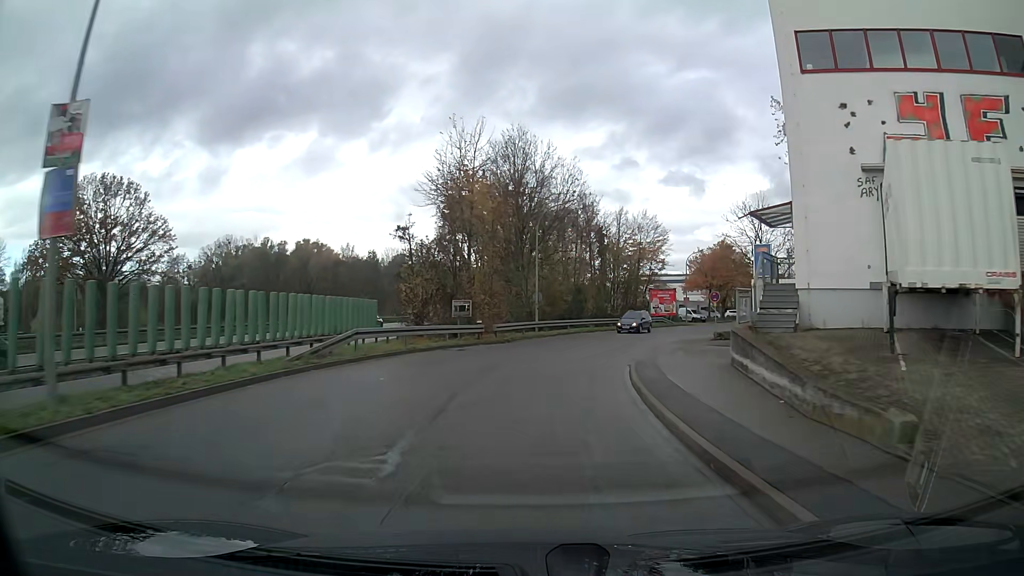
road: tertiary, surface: asphalt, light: Day
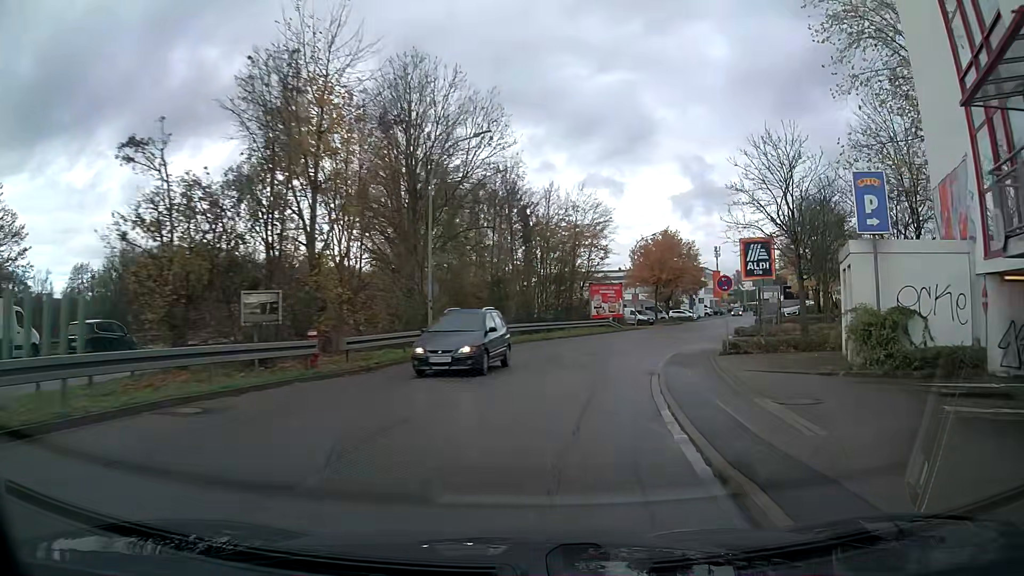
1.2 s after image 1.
(+1.0, +15.4) m; +8°
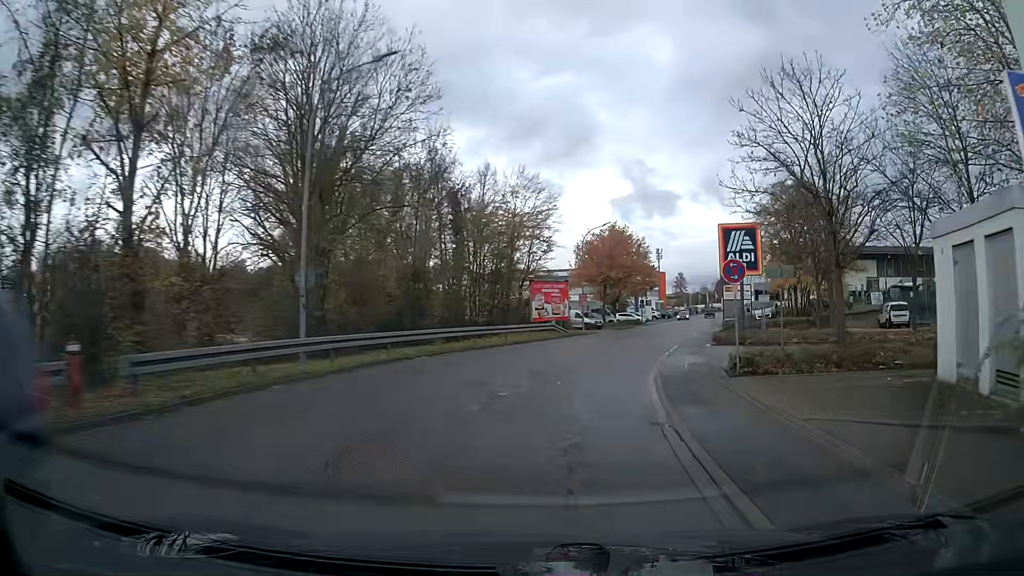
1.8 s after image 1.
(+0.3, +7.6) m; +5°
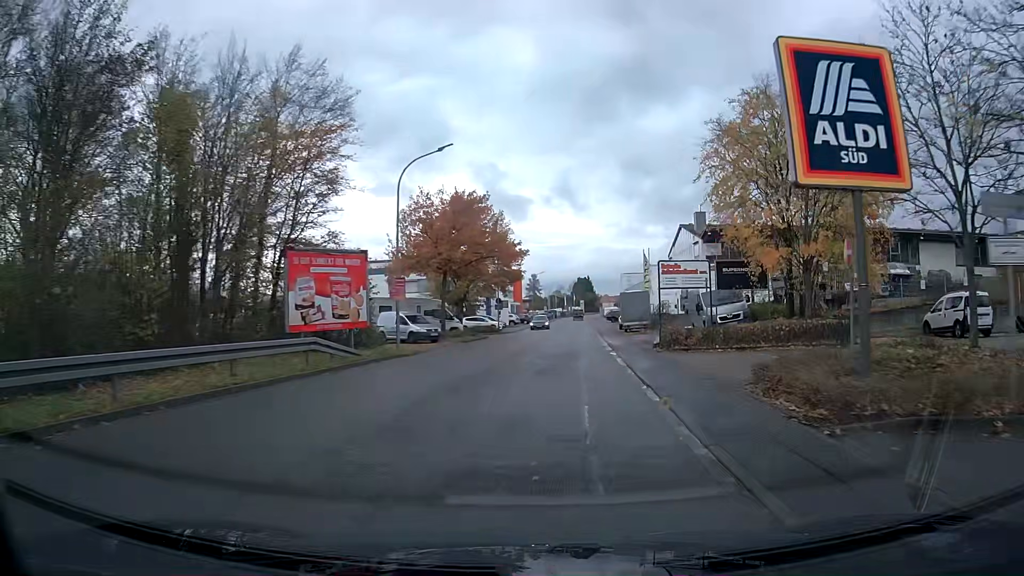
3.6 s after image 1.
(+2.4, +22.5) m; +11°
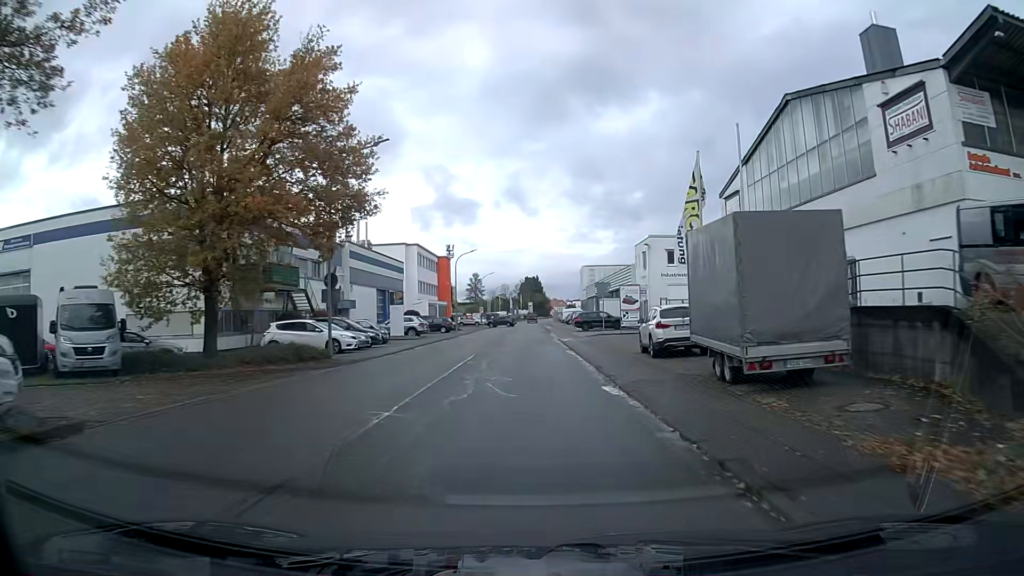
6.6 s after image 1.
(+2.1, +37.7) m; +4°
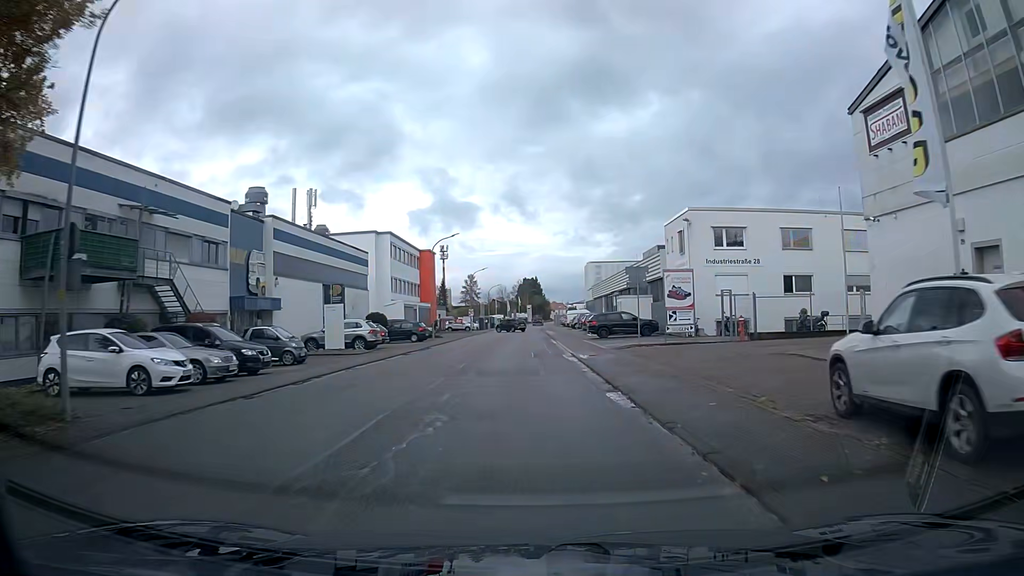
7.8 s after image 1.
(0.0, +15.1) m; 0°
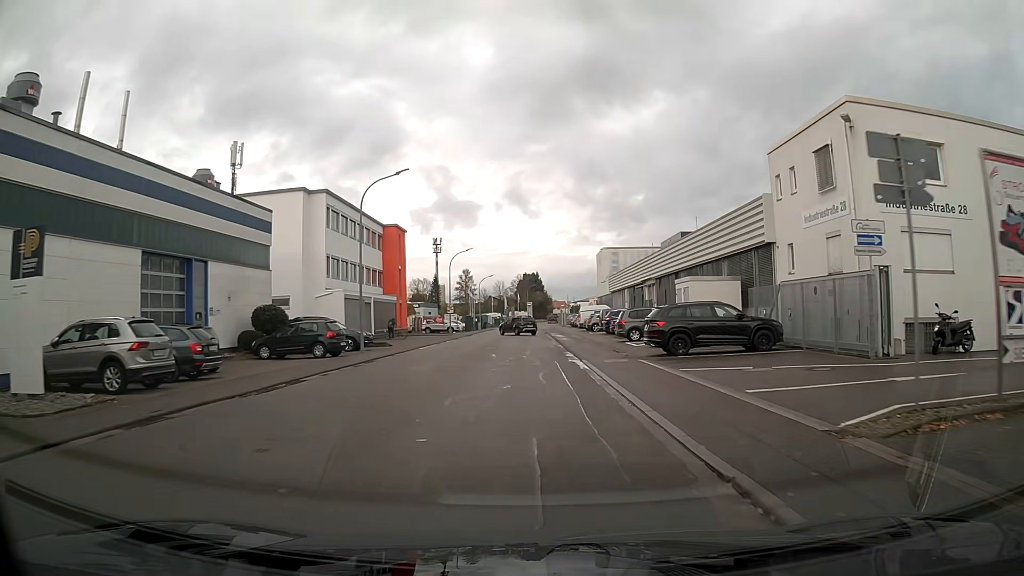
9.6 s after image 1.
(0.0, +21.9) m; 0°
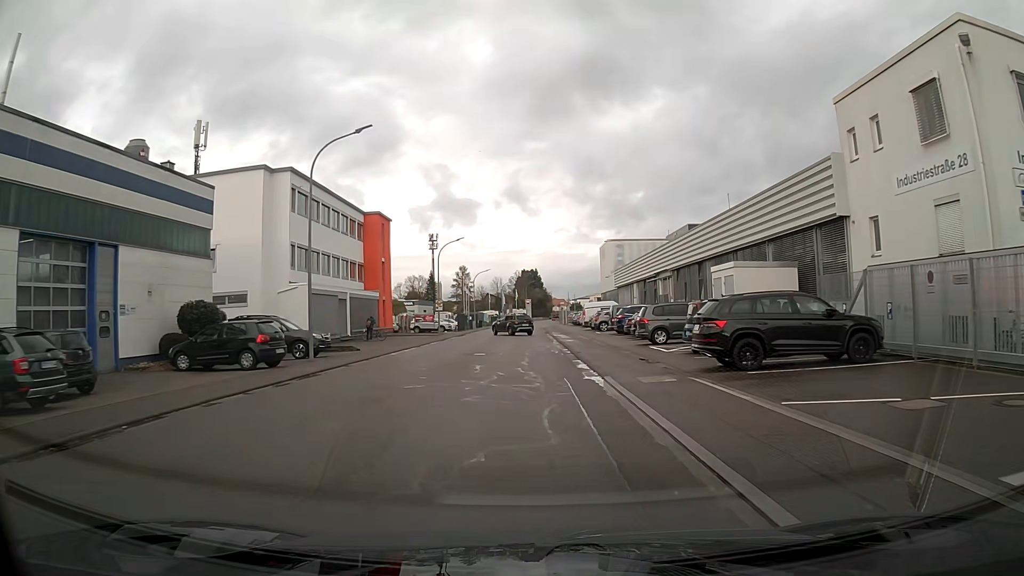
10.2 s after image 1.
(0.0, +6.8) m; 0°
(0, +10) (0, +20) (0, +30) (0, +40) (0, +50) (0, +60) (-1, +70) (-1, +80) (0, +90) (0, +100) m
